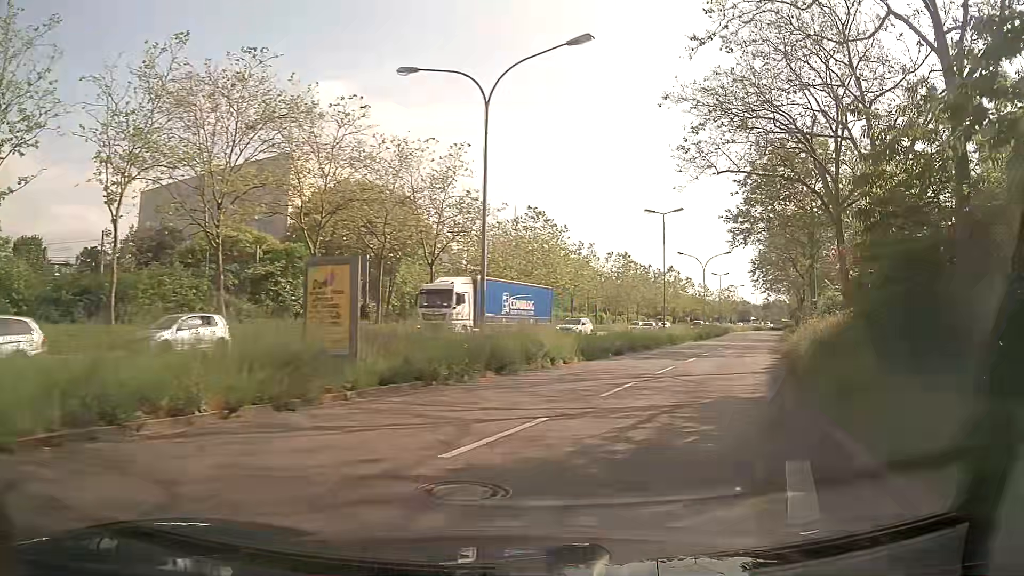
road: secondary_link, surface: asphalt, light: Day
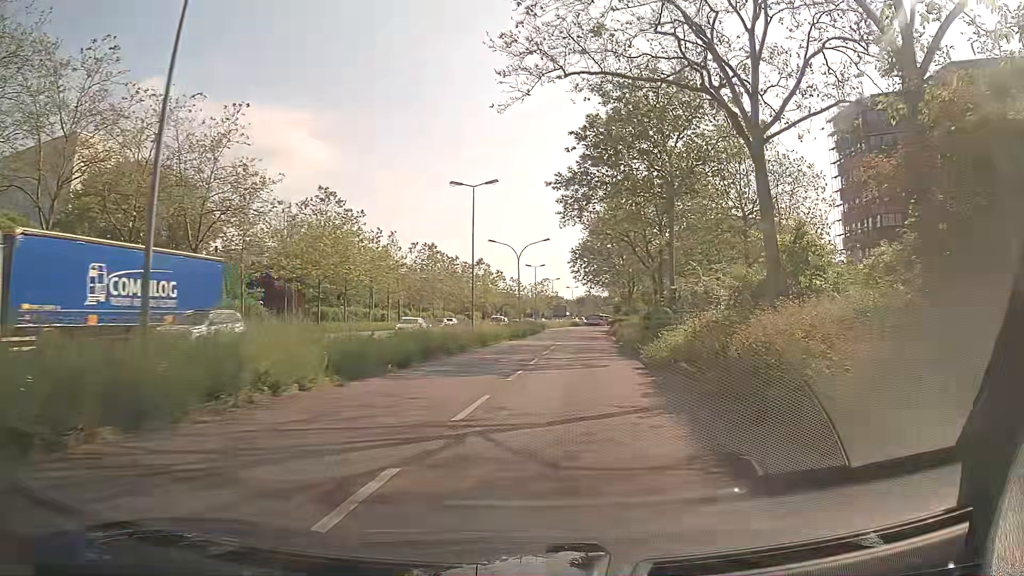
(+1.4, +9.1) m; +17°
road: secondary
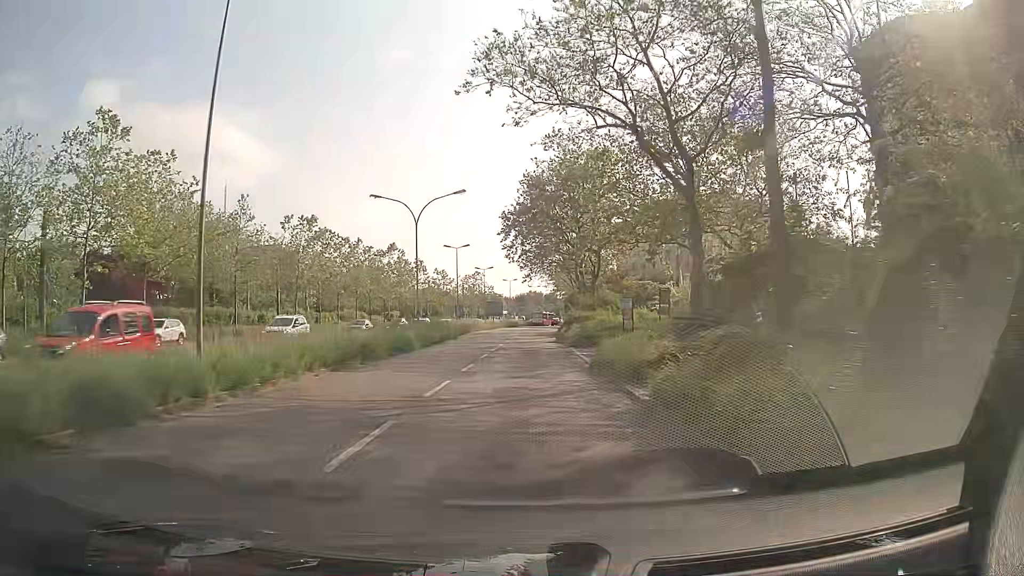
(+2.1, +27.2) m; +4°
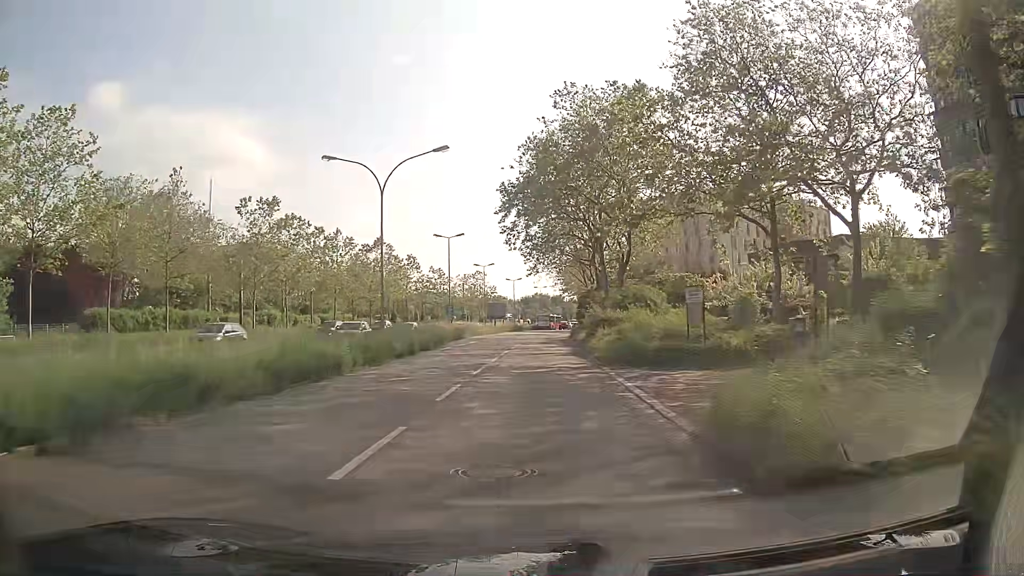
(0.0, +12.2) m; -1°
